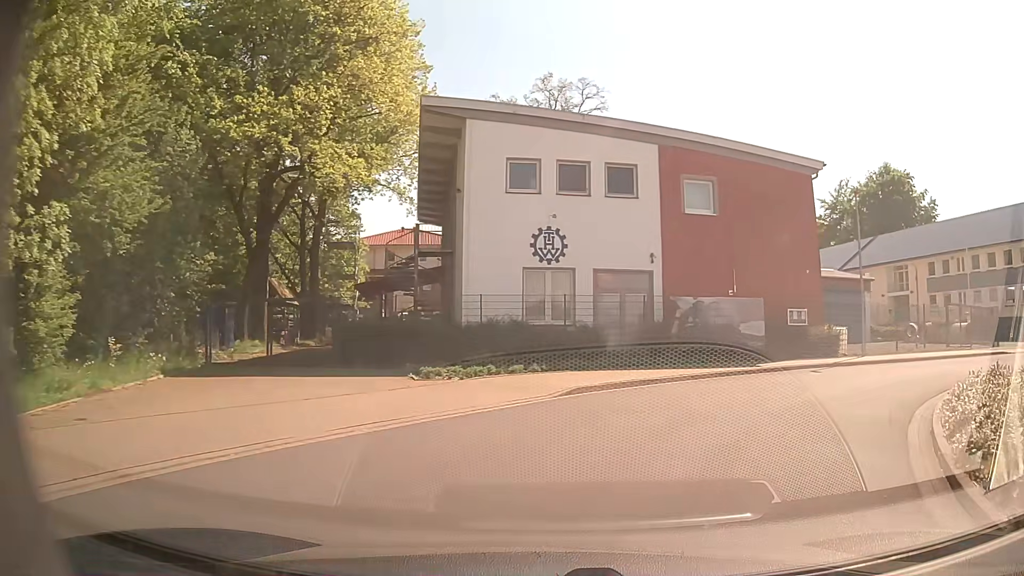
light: Day
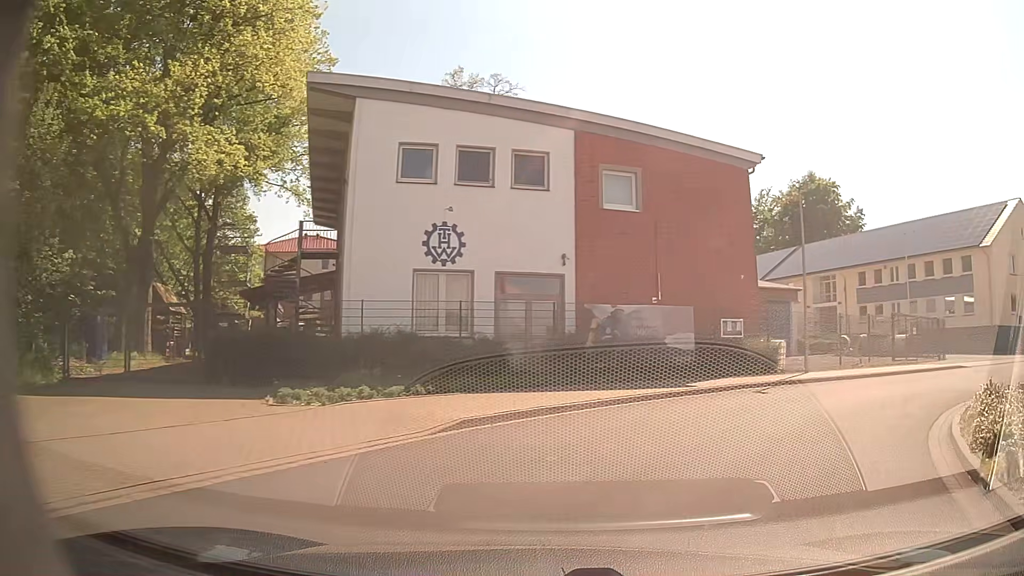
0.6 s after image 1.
(+0.2, +3.2) m; +7°
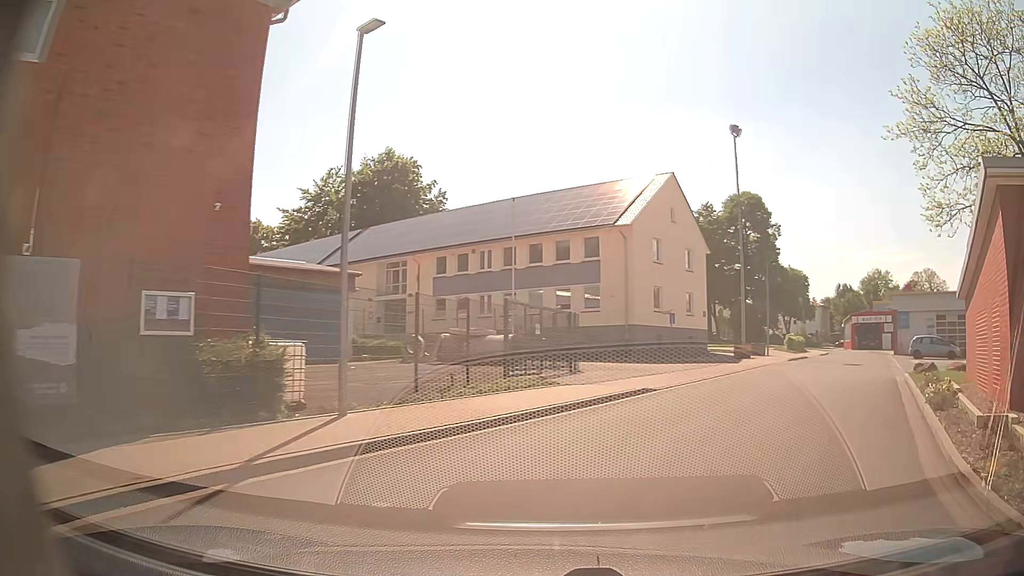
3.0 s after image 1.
(+3.9, +11.5) m; +38°
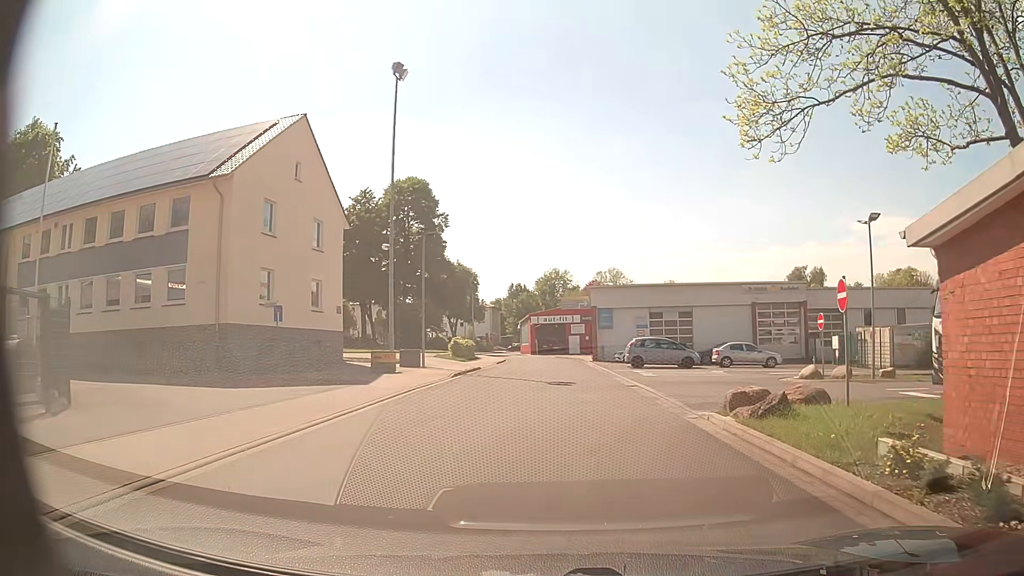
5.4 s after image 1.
(+3.5, +12.1) m; +27°
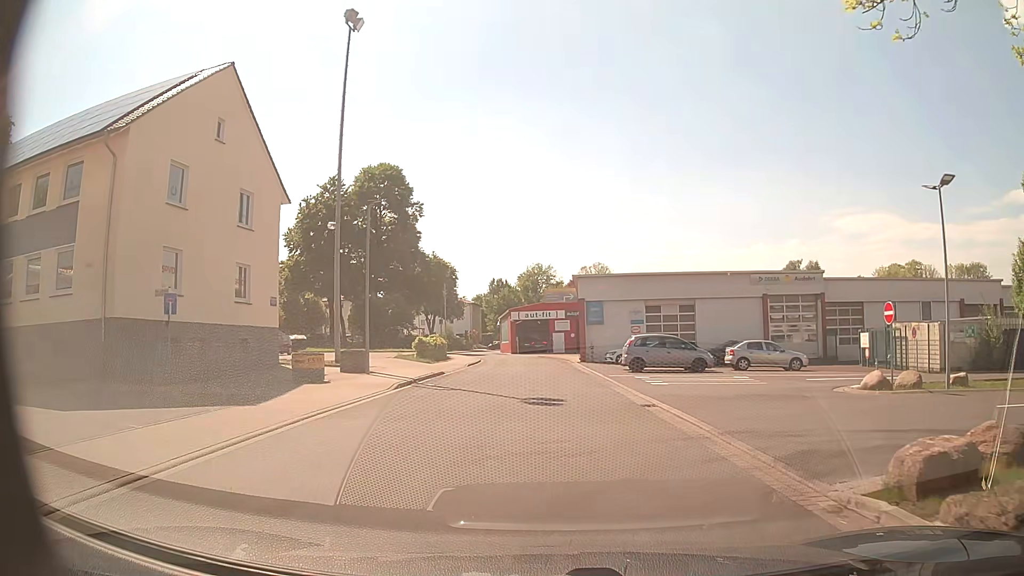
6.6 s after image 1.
(+0.2, +6.7) m; +1°
